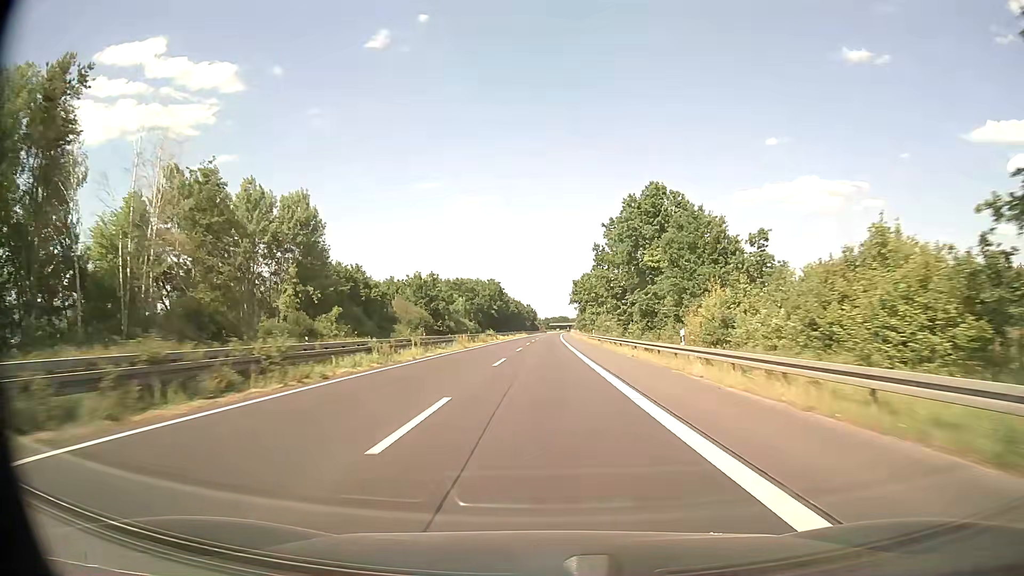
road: trunk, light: Day
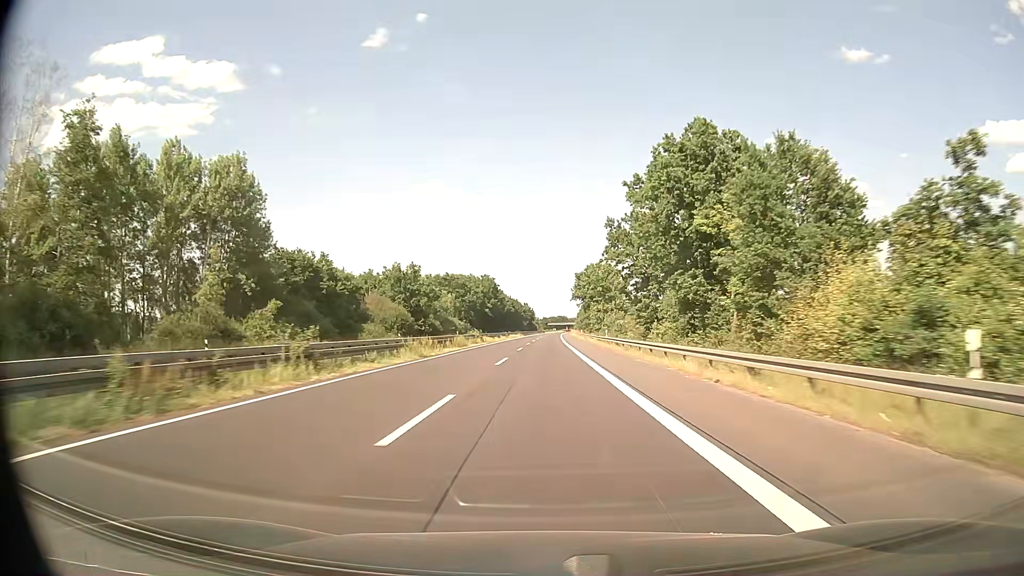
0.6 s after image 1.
(0.0, +17.4) m; 0°
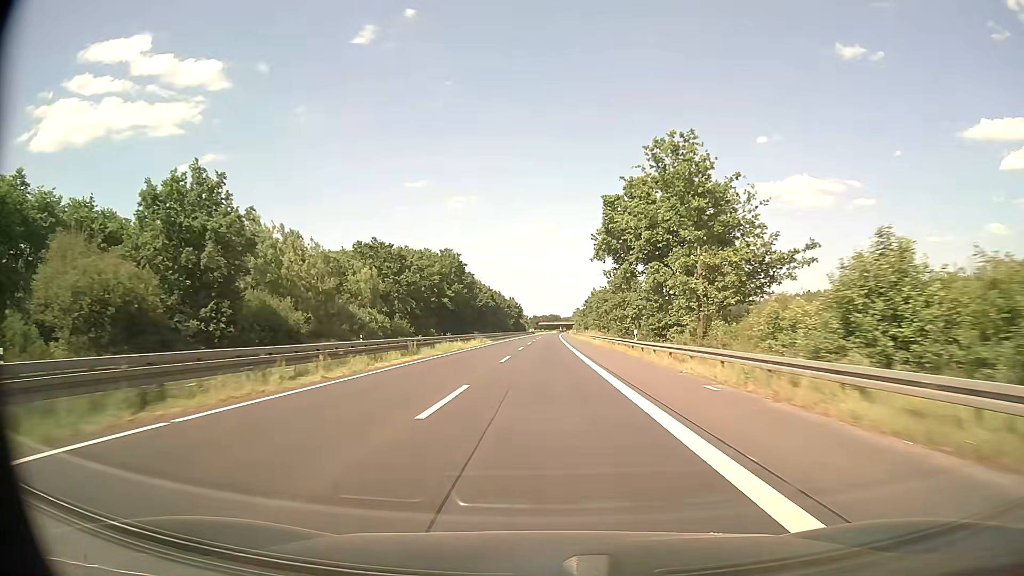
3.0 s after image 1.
(+0.7, +69.7) m; +1°
(0, +10) (0, +20) (0, +30) (0, +40) (0, +50) (0, +60) (0, +70) (0, +80) (+1, +90) (+1, +100) m
